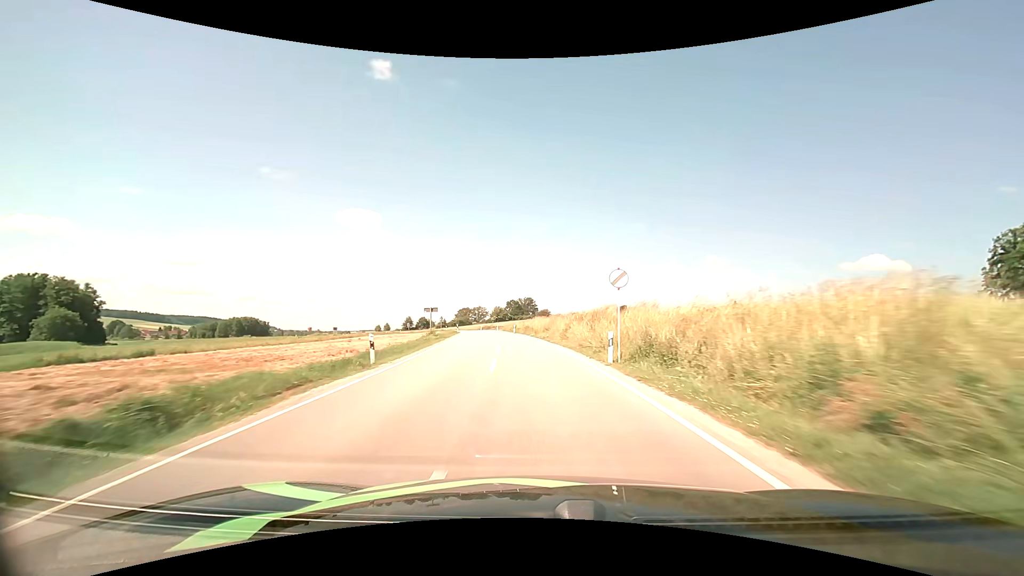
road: secondary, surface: asphalt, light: Day
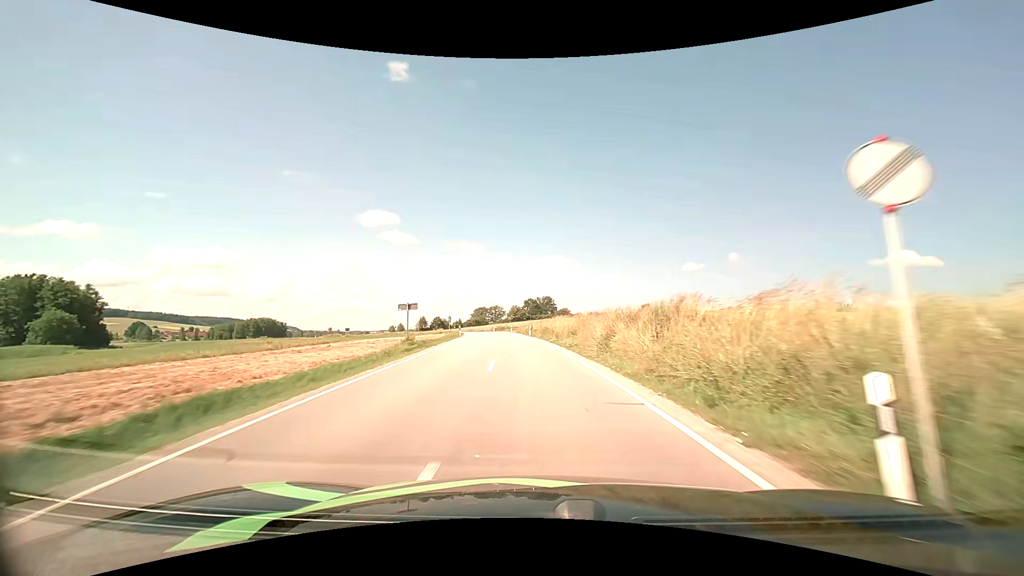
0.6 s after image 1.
(-0.2, +11.5) m; -2°
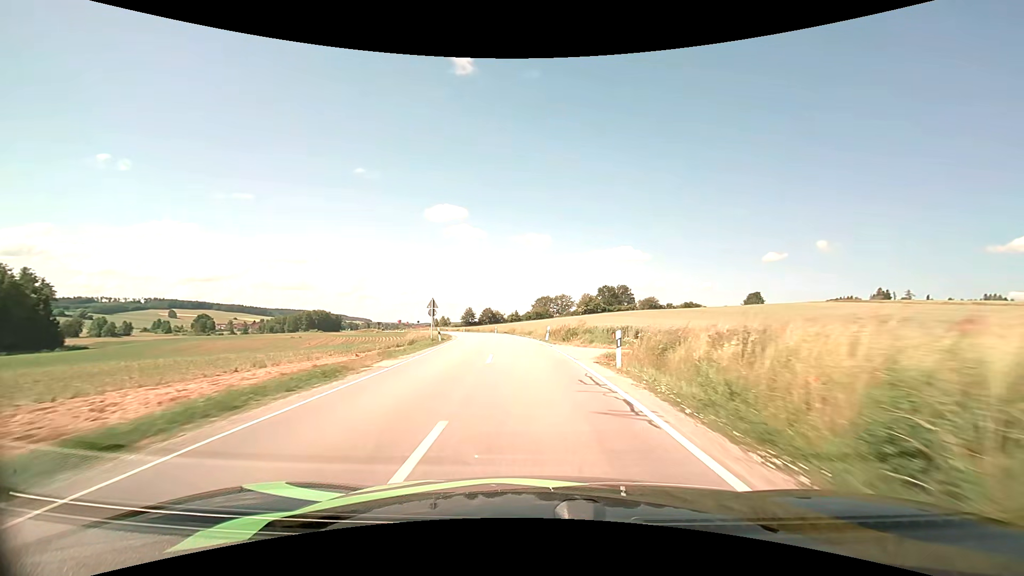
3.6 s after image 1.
(-4.1, +57.9) m; -8°
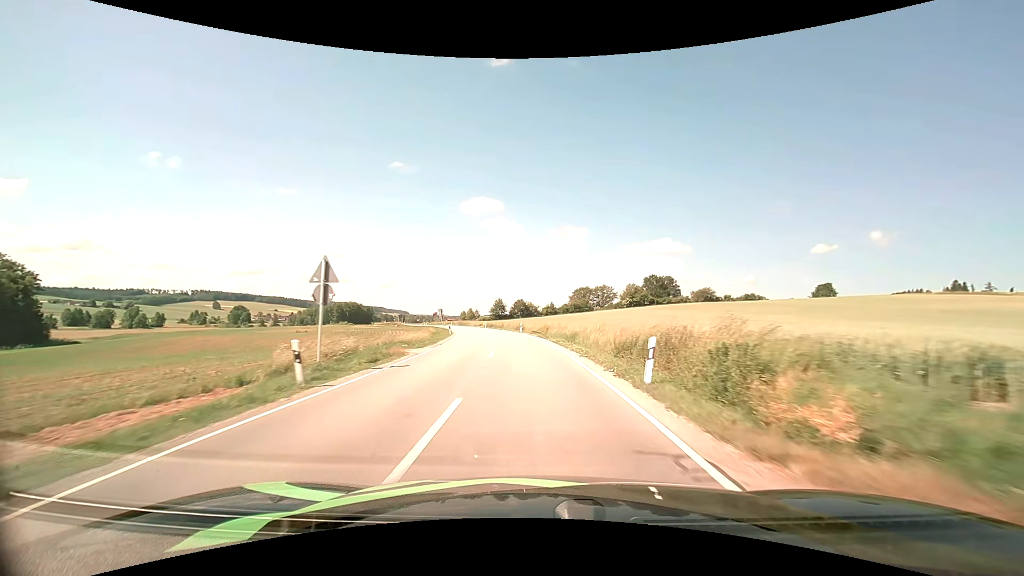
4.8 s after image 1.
(-0.7, +22.7) m; -4°
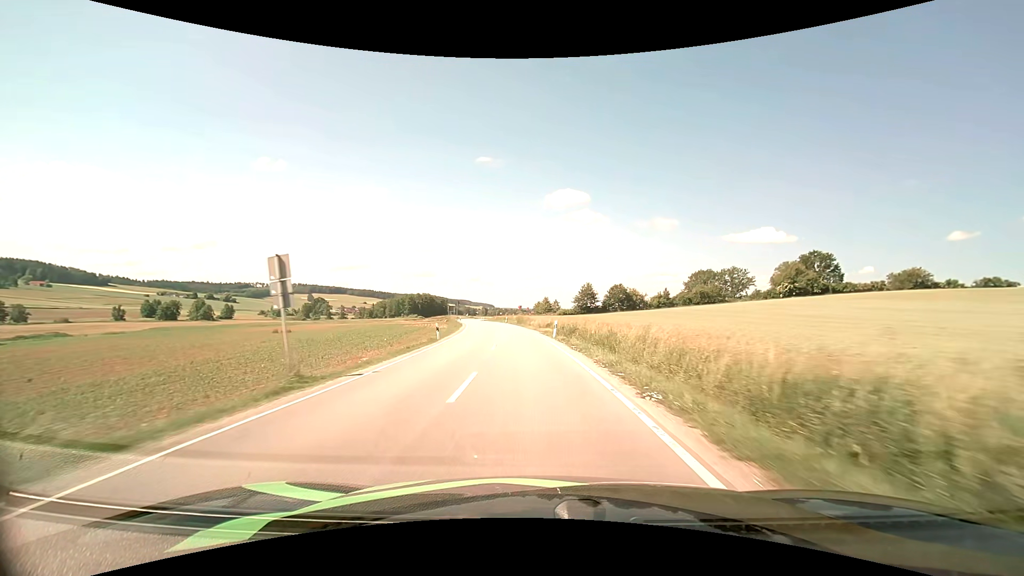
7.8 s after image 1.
(-4.8, +56.4) m; -10°
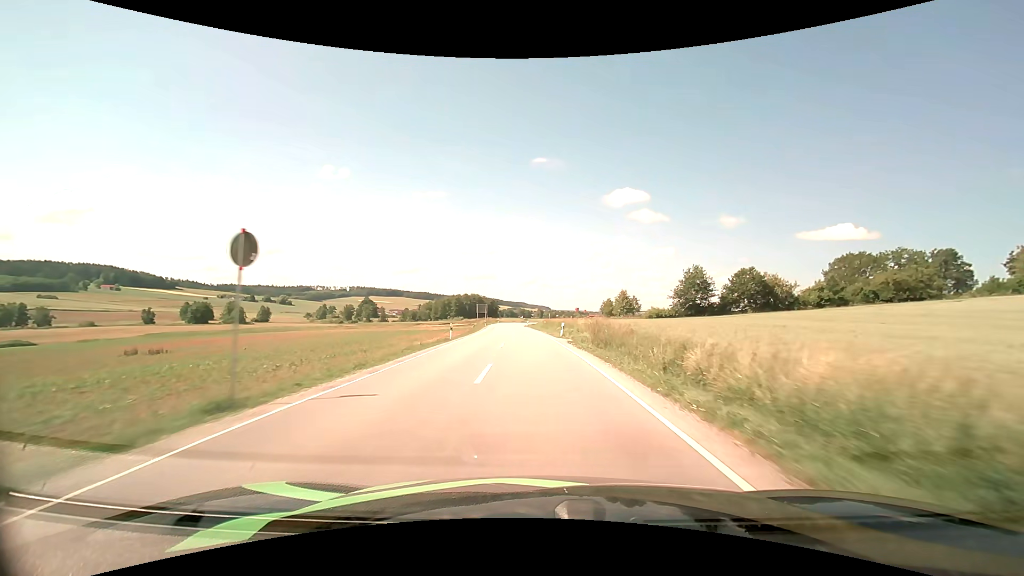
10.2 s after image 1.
(-2.9, +46.2) m; -7°
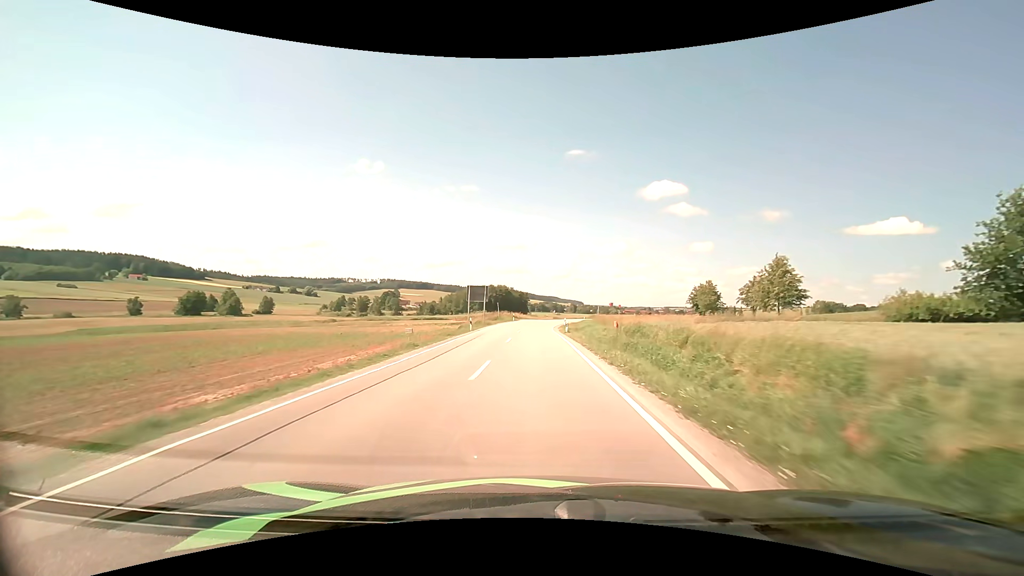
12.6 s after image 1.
(-1.6, +47.6) m; -4°
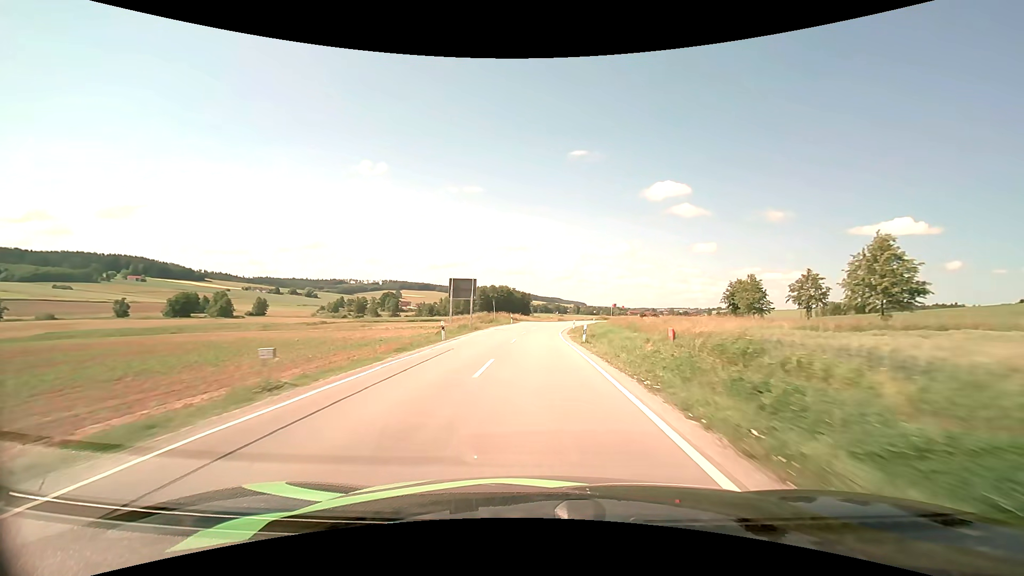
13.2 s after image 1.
(-0.1, +11.8) m; 0°
(0, +10) (0, +20) (0, +30) (+1, +40) (+1, +50) (+2, +60) (+4, +70) (+6, +80) (+8, +89) (+10, +99) m
